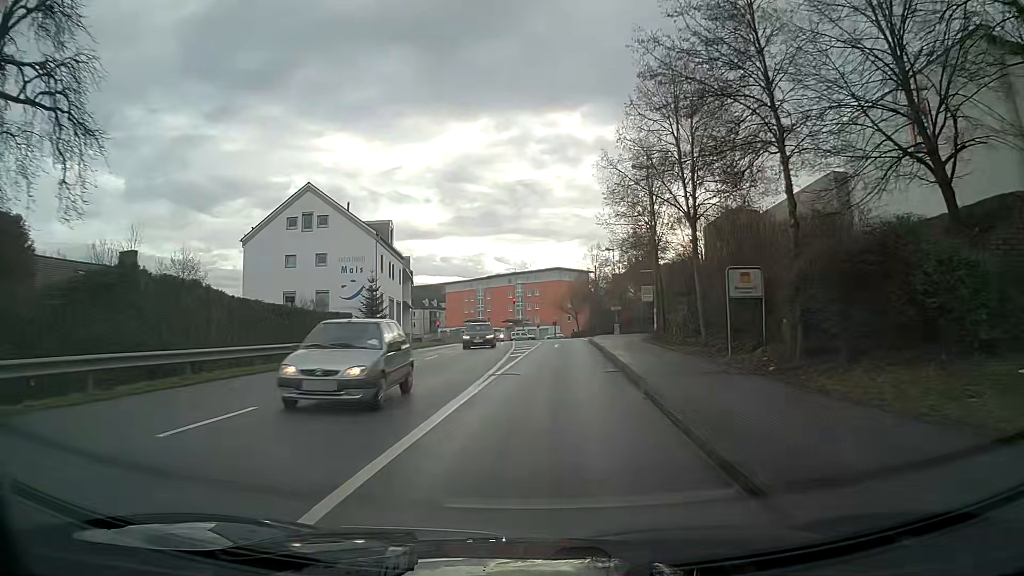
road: tertiary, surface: asphalt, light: Day
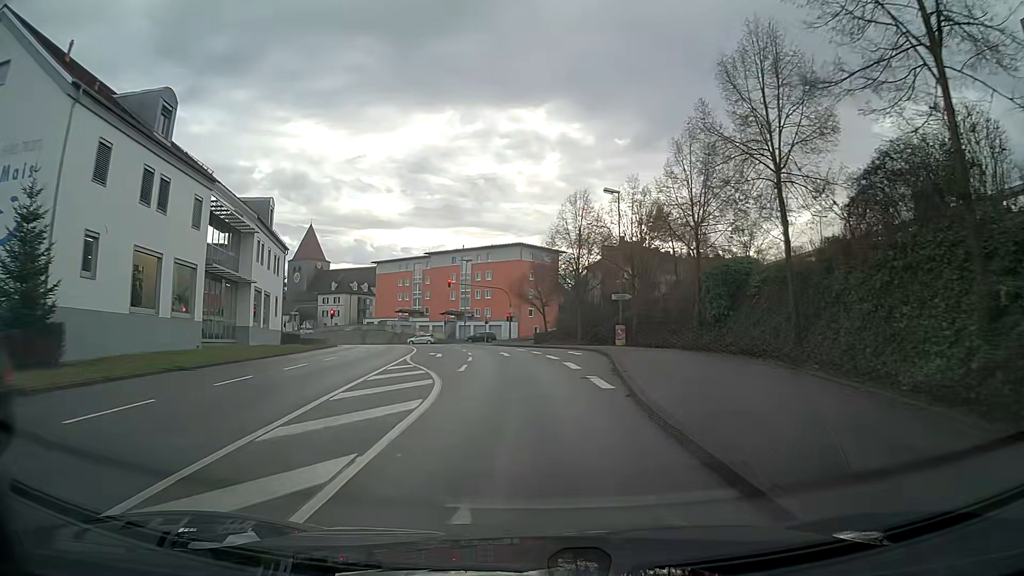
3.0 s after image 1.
(+1.2, +35.3) m; +3°
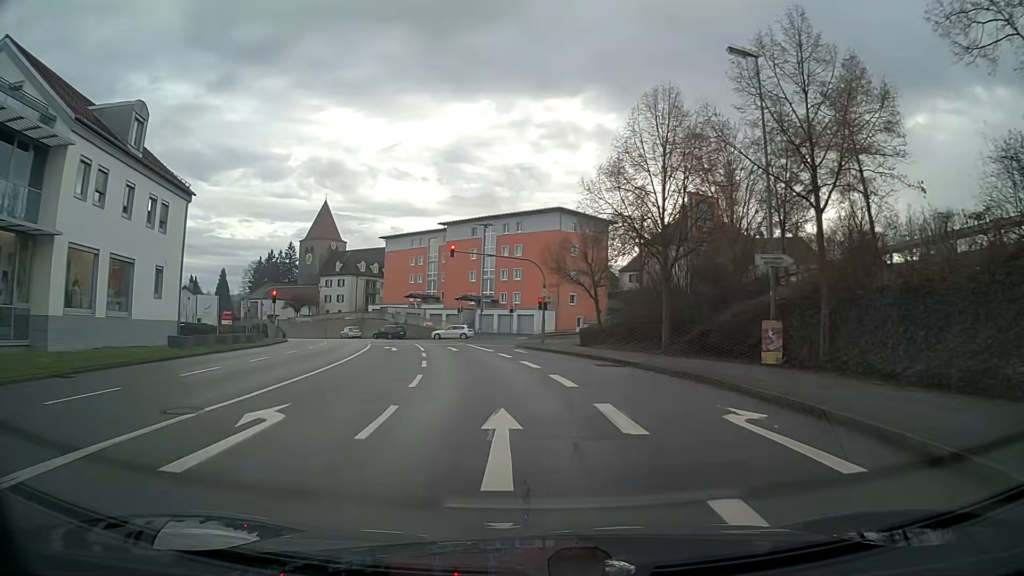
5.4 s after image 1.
(-0.5, +23.0) m; -4°
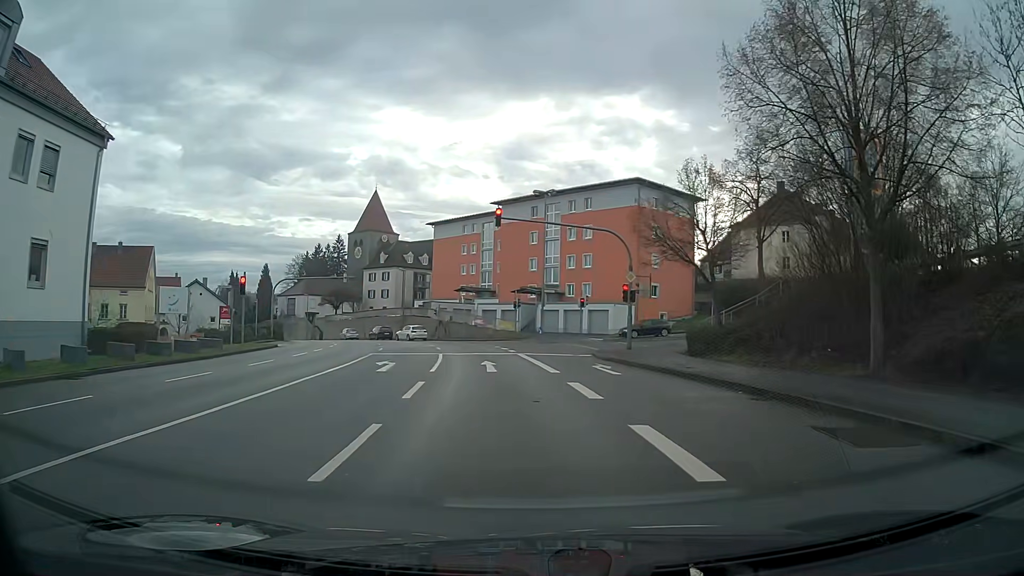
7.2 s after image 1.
(-0.6, +13.9) m; -6°
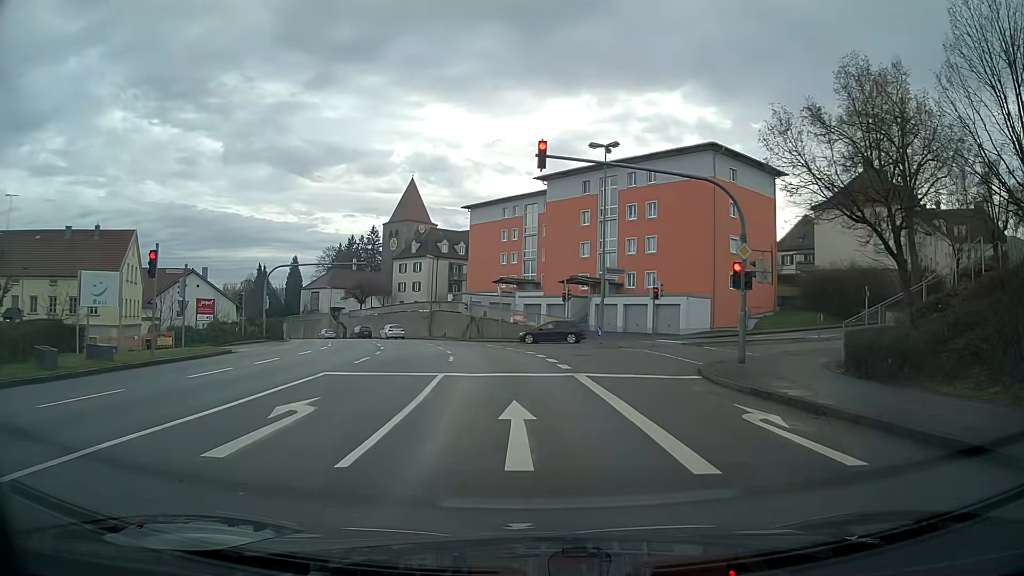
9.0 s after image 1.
(-0.4, +11.6) m; -3°
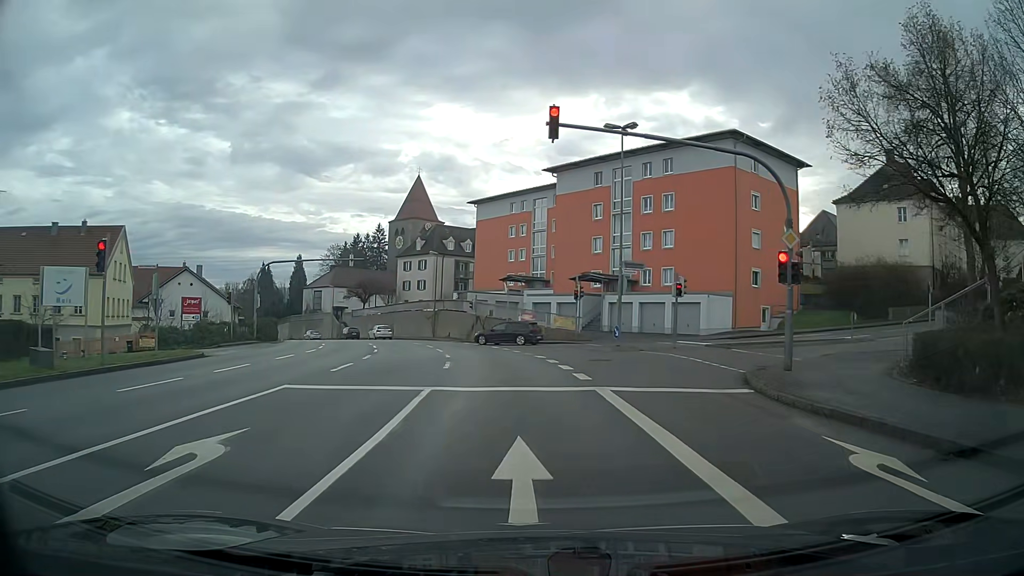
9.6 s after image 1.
(0.0, +3.3) m; -1°
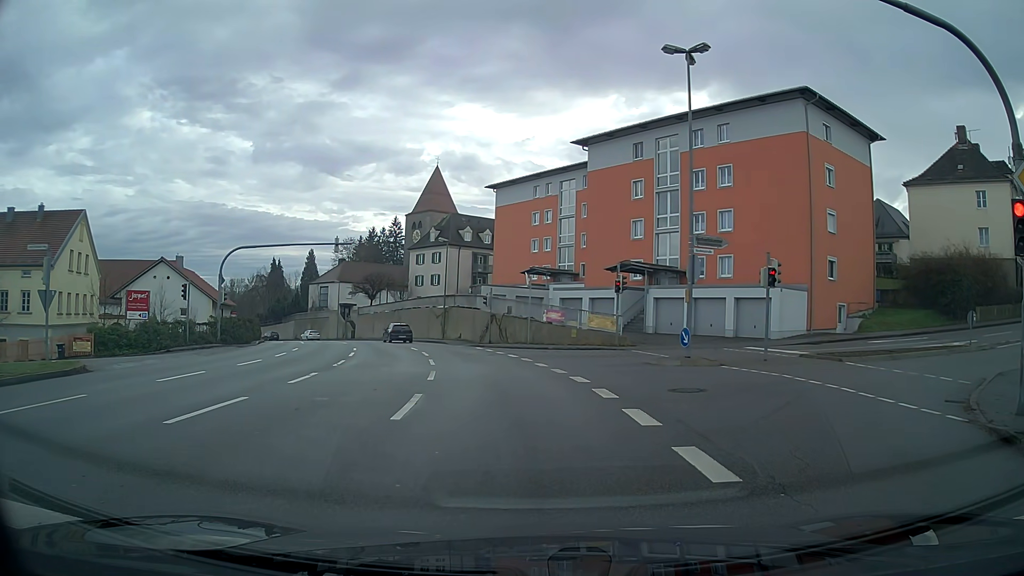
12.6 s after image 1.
(-0.2, +8.9) m; -2°
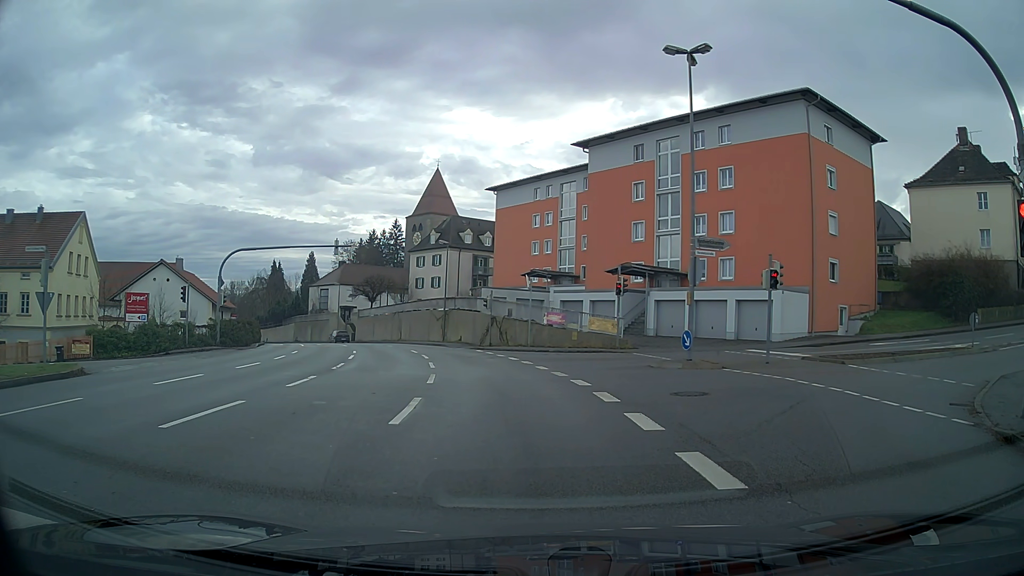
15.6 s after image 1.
(0.0, +0.2) m; 0°
(0, +10) (-1, +20) (-3, +30) (-6, +39) (-9, +49) (-13, +58) (-17, +67) (-22, +76) (-27, +84) (-33, +92) m
